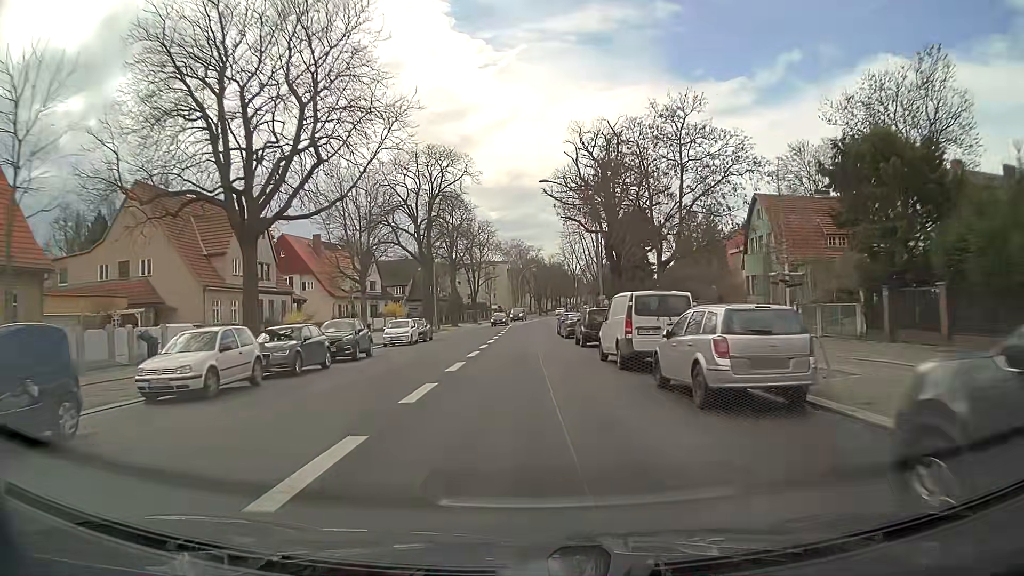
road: secondary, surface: asphalt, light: Day
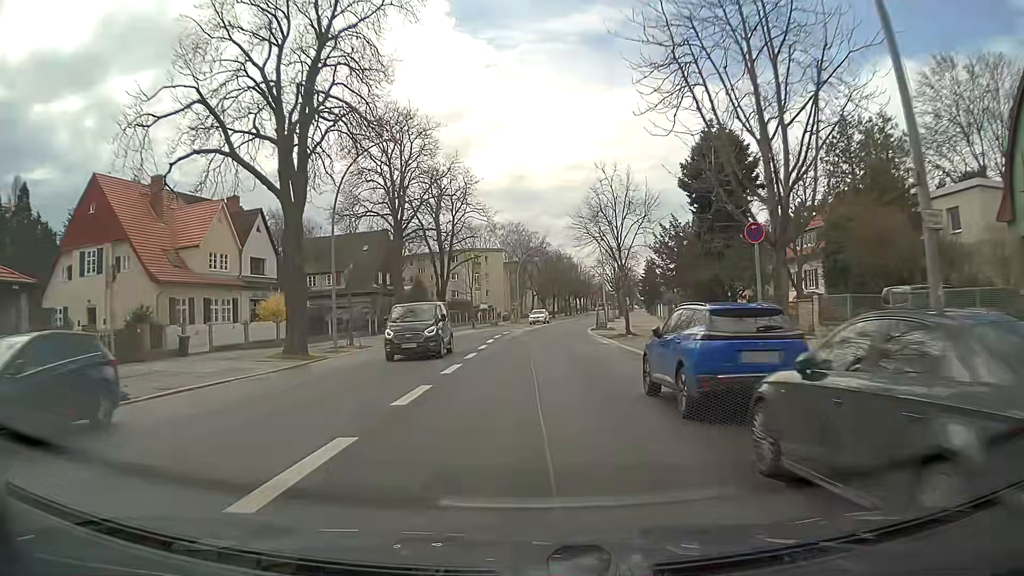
(+0.1, +36.0) m; -1°
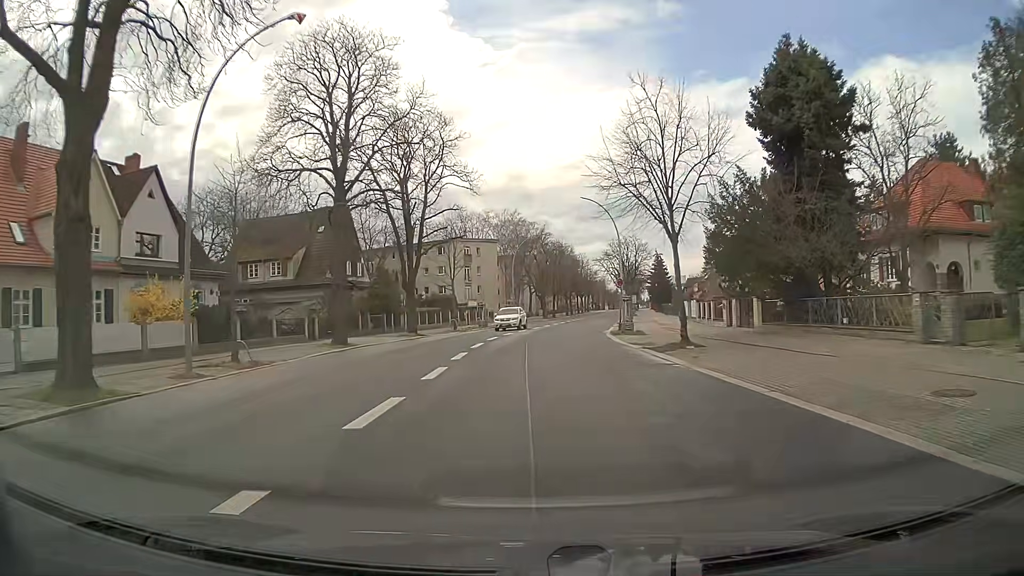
(+0.4, +14.5) m; +2°
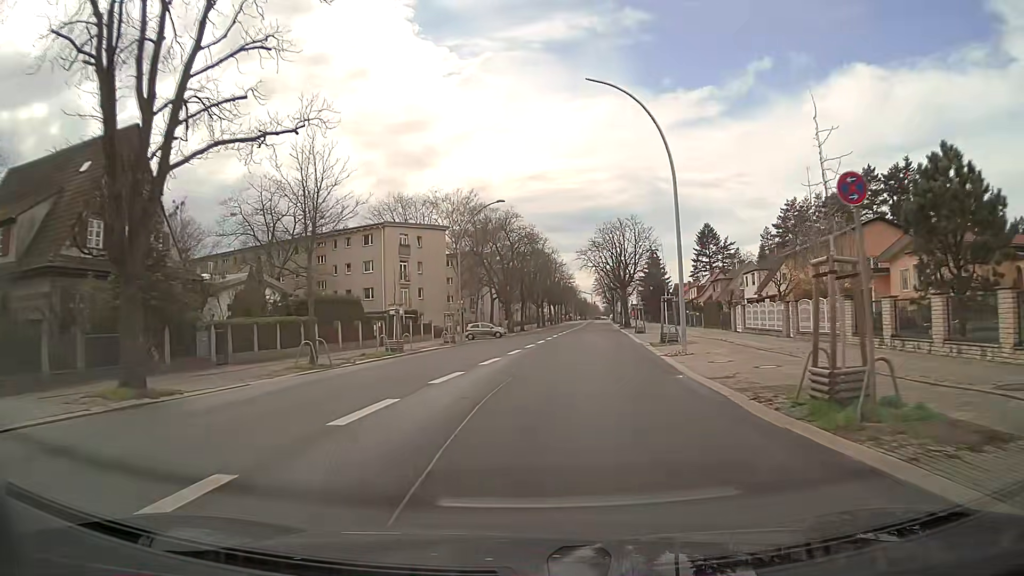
(+0.4, +29.2) m; +2°
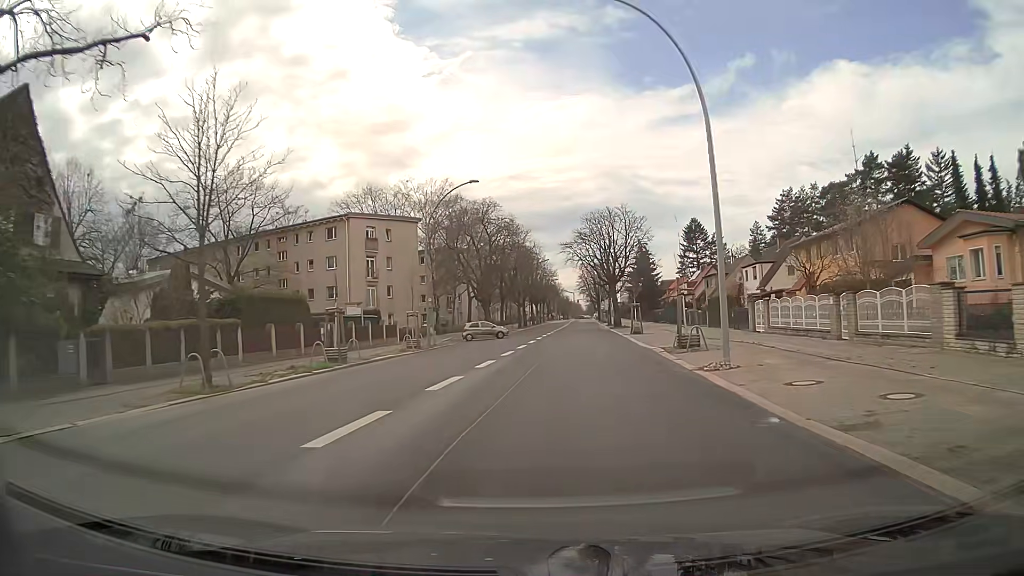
(+0.2, +7.3) m; +2°
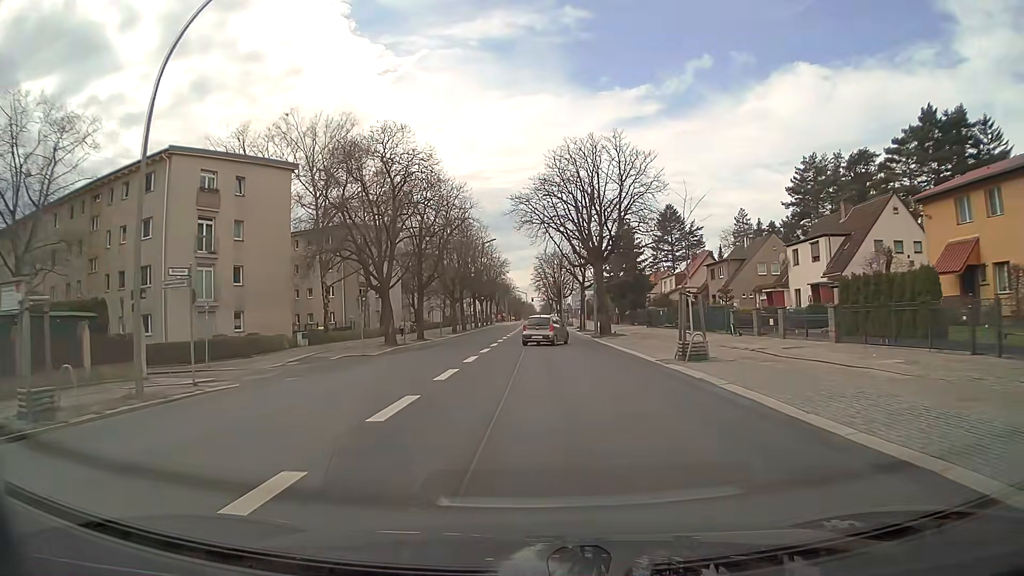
(+1.5, +28.1) m; +4°
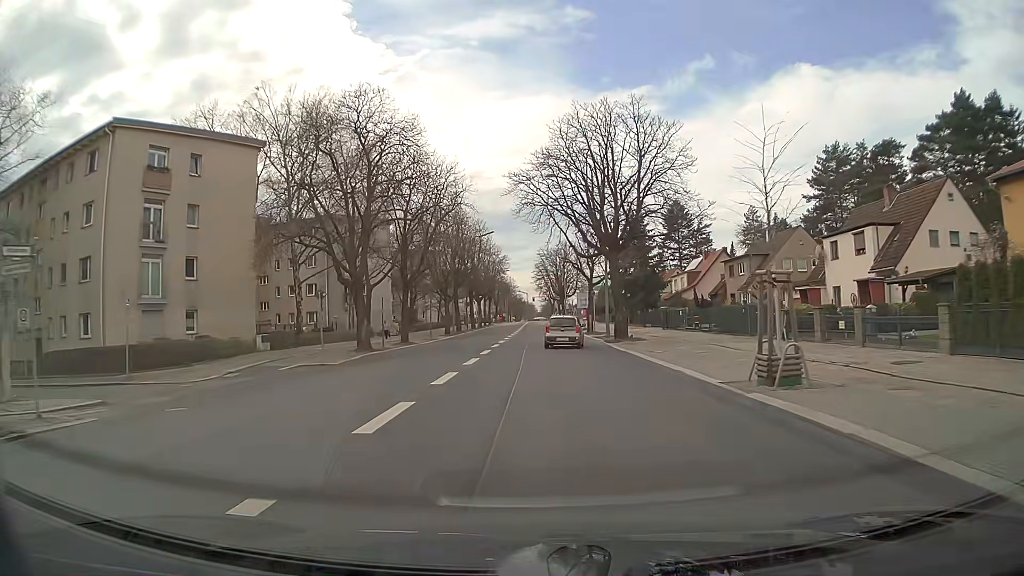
(0.0, +7.0) m; 0°
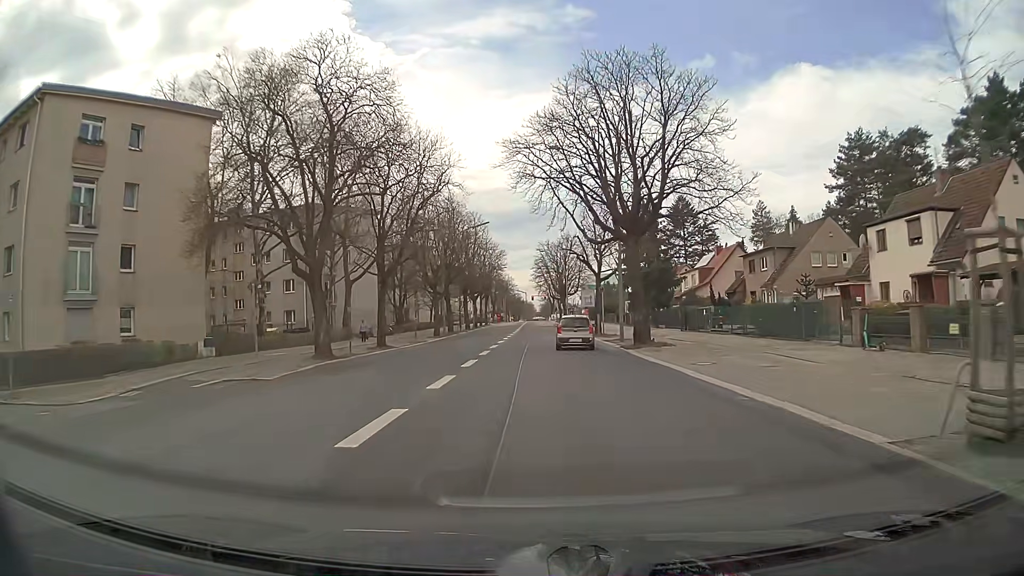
(0.0, +6.9) m; 0°
(0, +10) (0, +20) (0, +30) (0, +40) (0, +50) (0, +60) (+1, +70) (+1, +80) (+1, +90) (+1, +100) m
